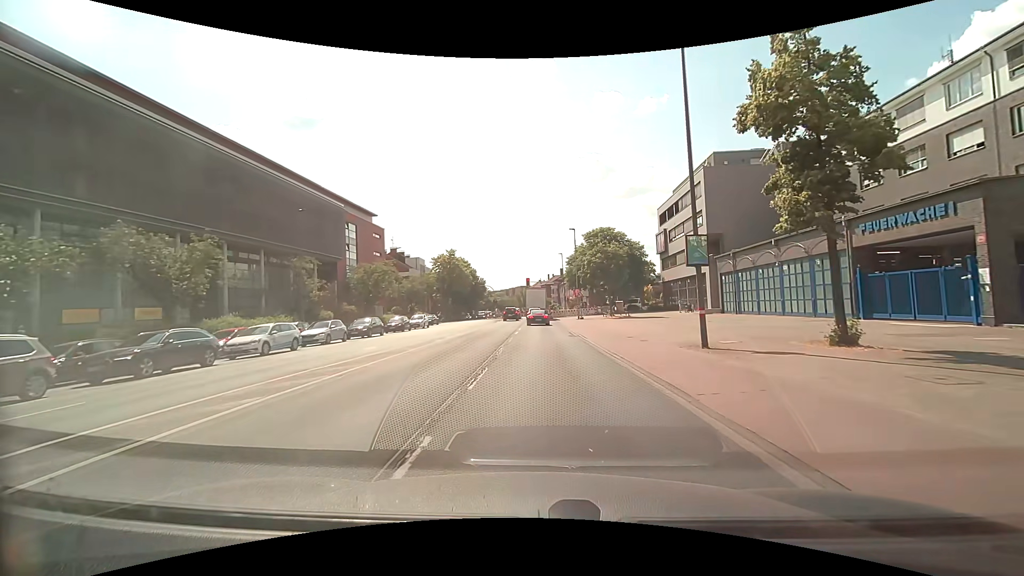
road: secondary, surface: asphalt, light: Day
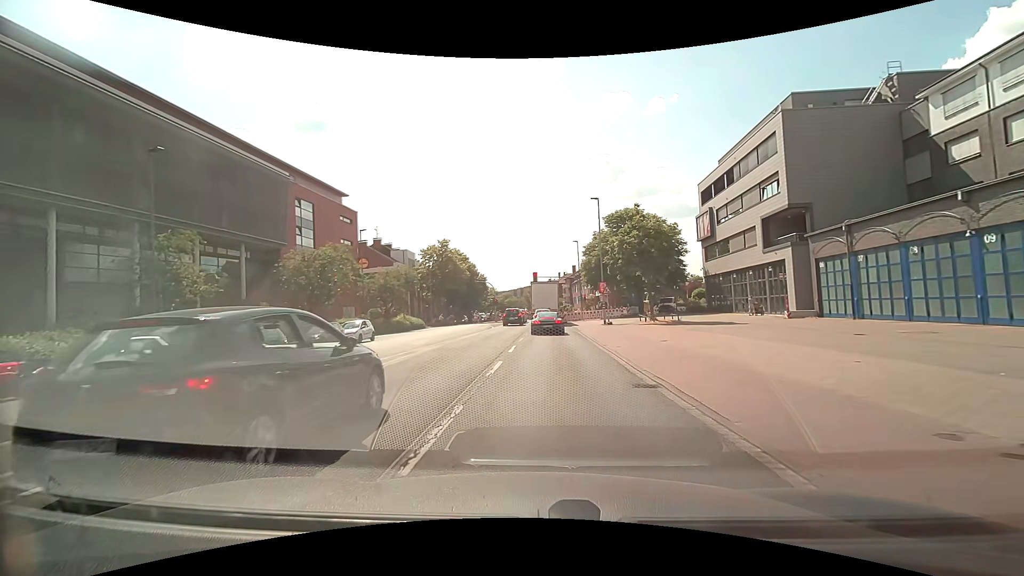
(+0.2, +16.0) m; -1°
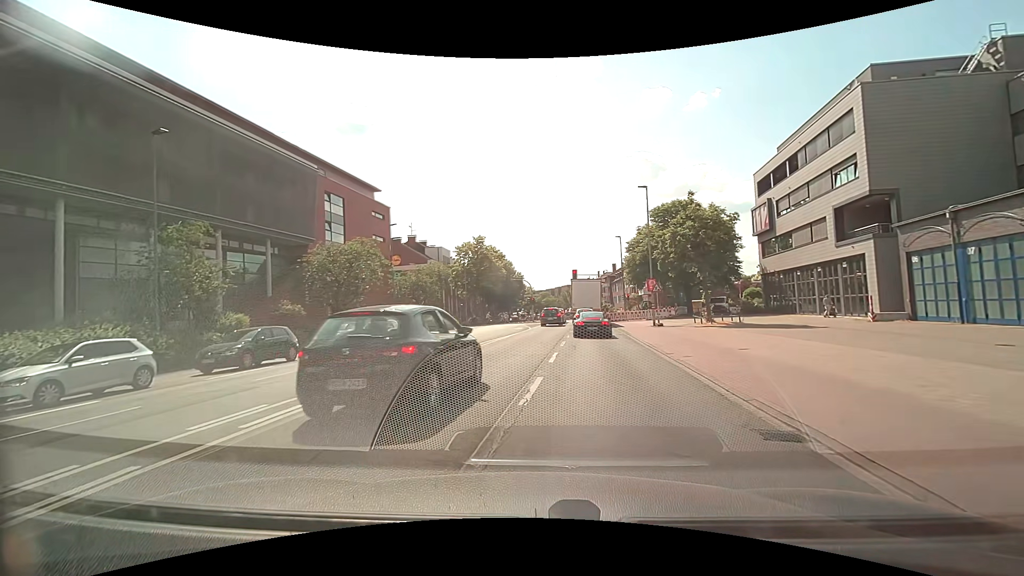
(-0.1, +3.3) m; -4°
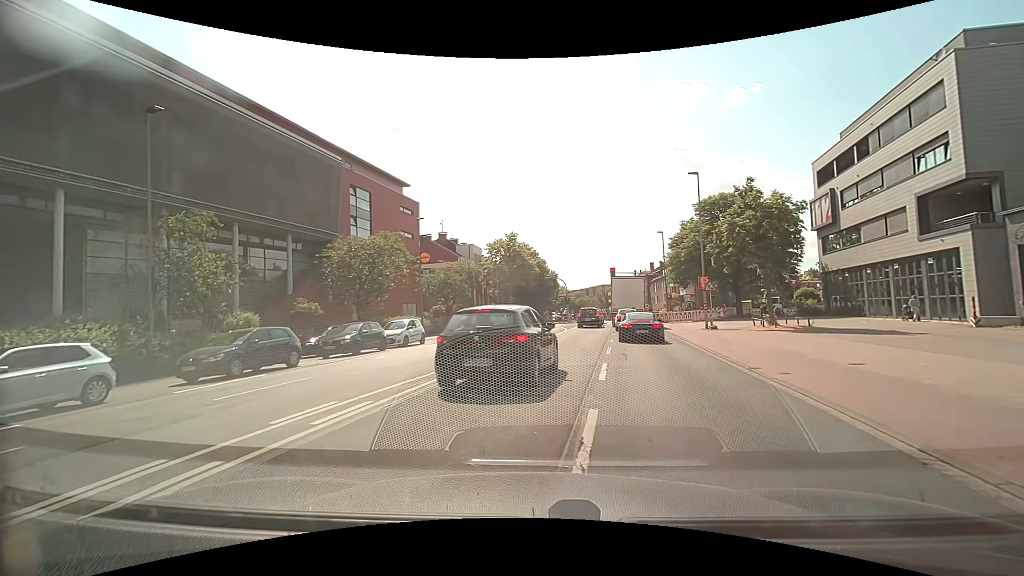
(-0.1, +3.2) m; -4°
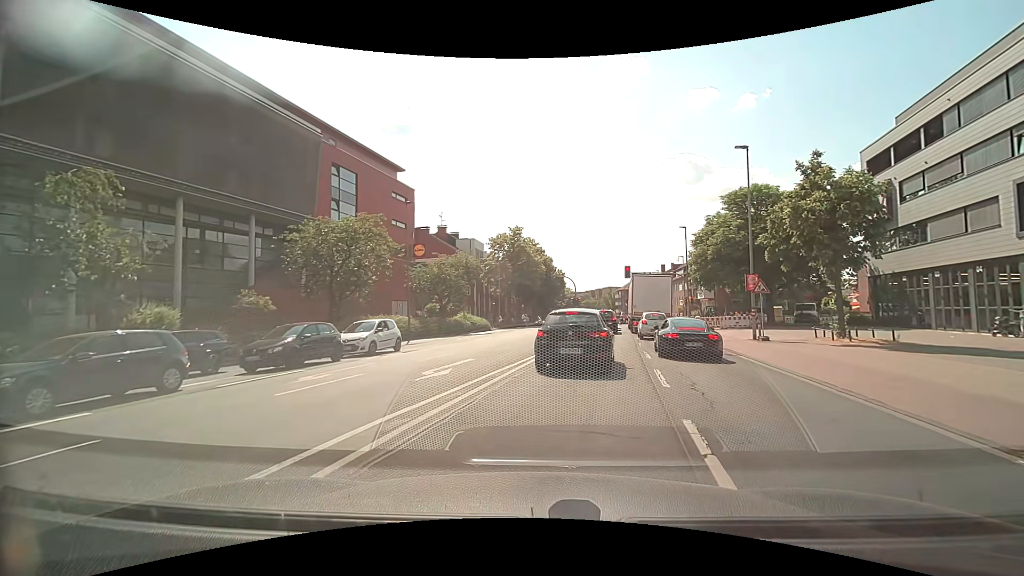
(-0.2, +6.2) m; -1°
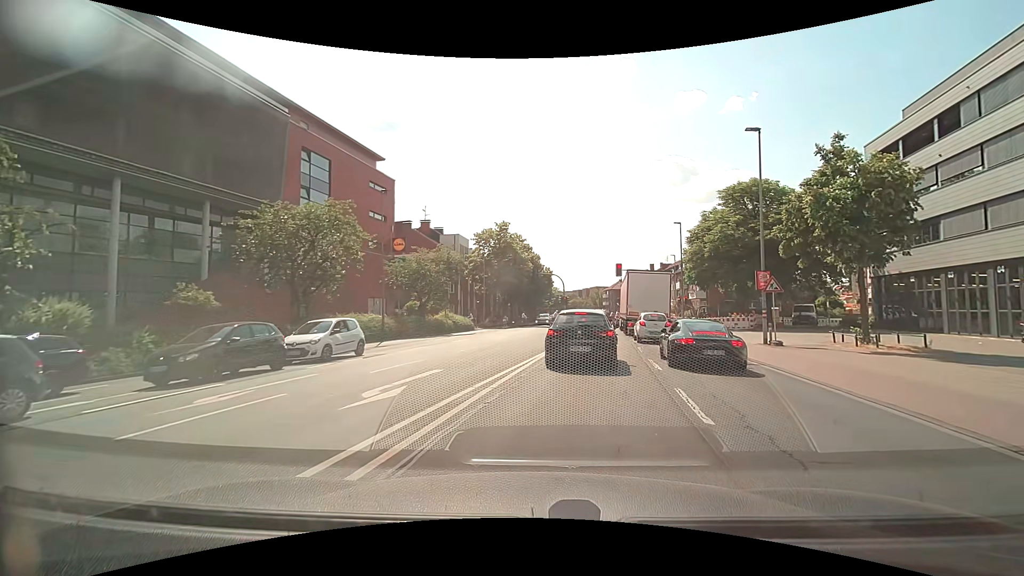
(0.0, +3.1) m; +2°
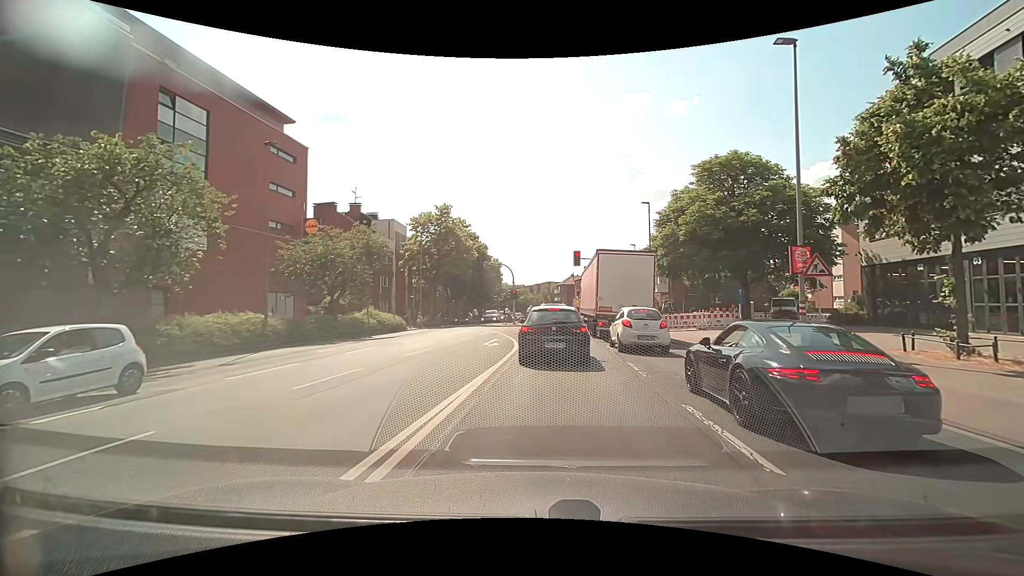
(+0.5, +8.3) m; +6°
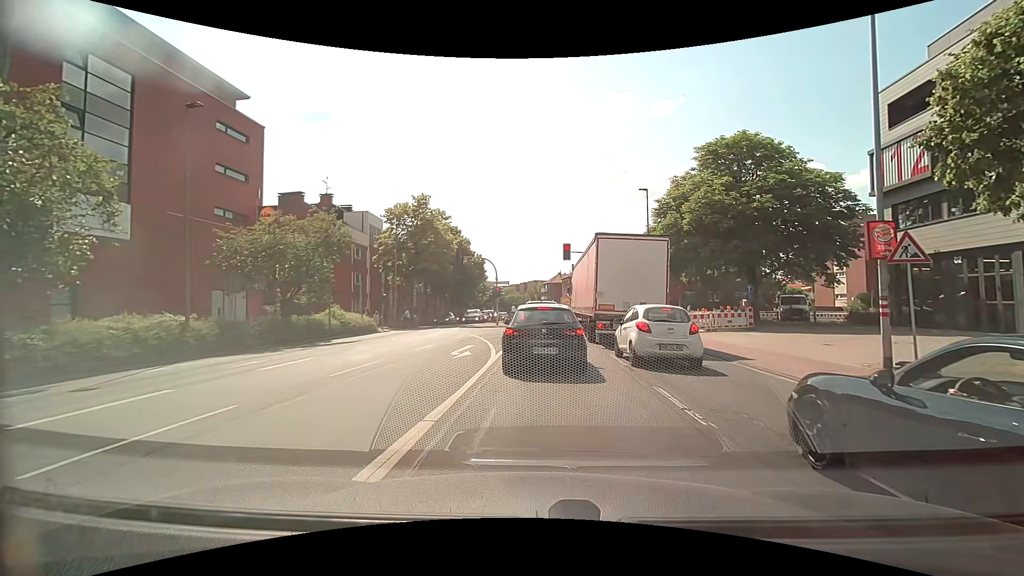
(+0.1, +4.5) m; +2°
(0, +10) (0, +20) (0, +30) (0, +40) (0, +50) (0, +60) (0, +70) (0, +80) (0, +90) (-1, +100) m
